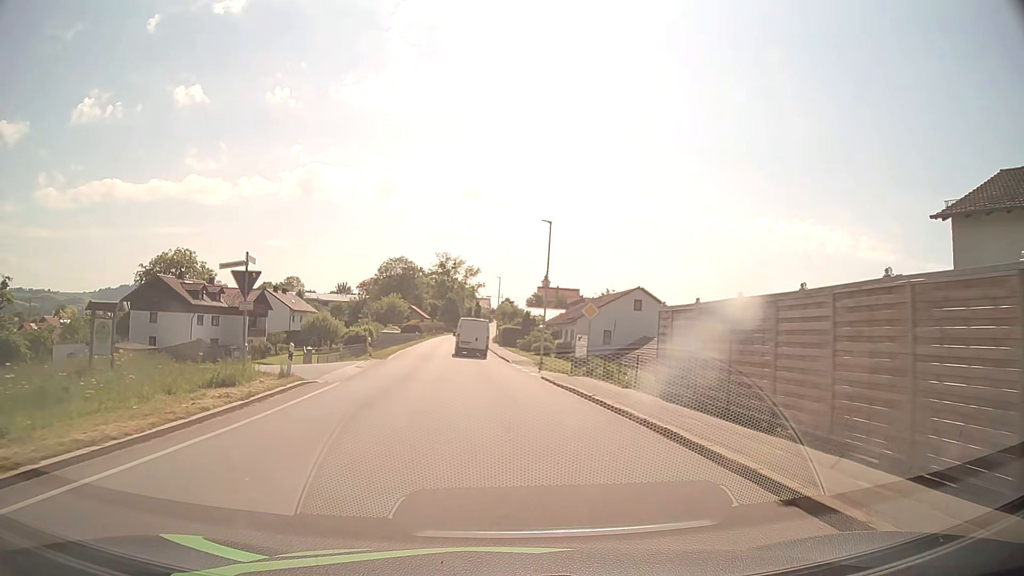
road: secondary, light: Day
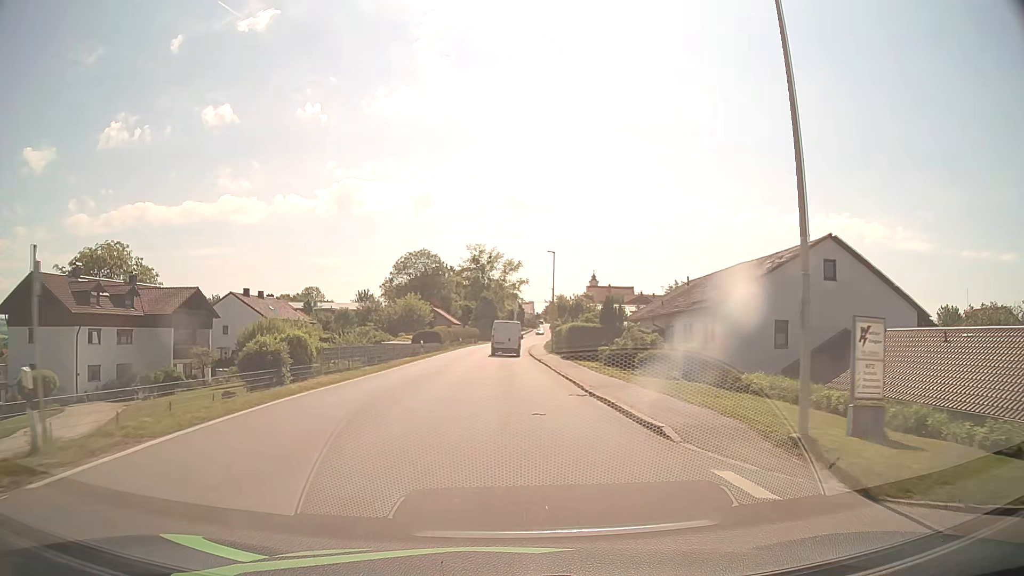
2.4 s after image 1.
(-1.3, +30.2) m; -4°
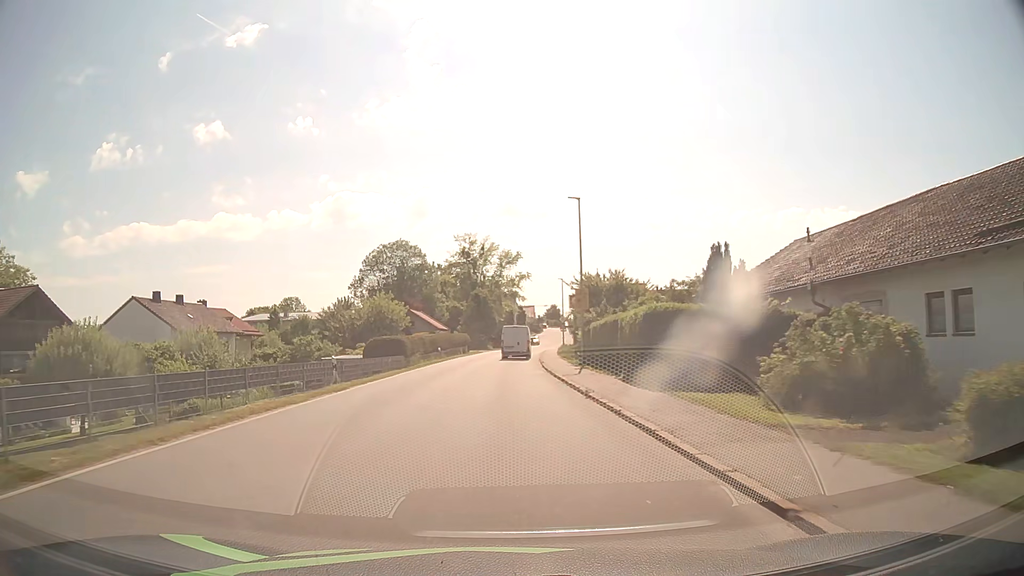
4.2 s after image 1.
(0.0, +22.6) m; 0°
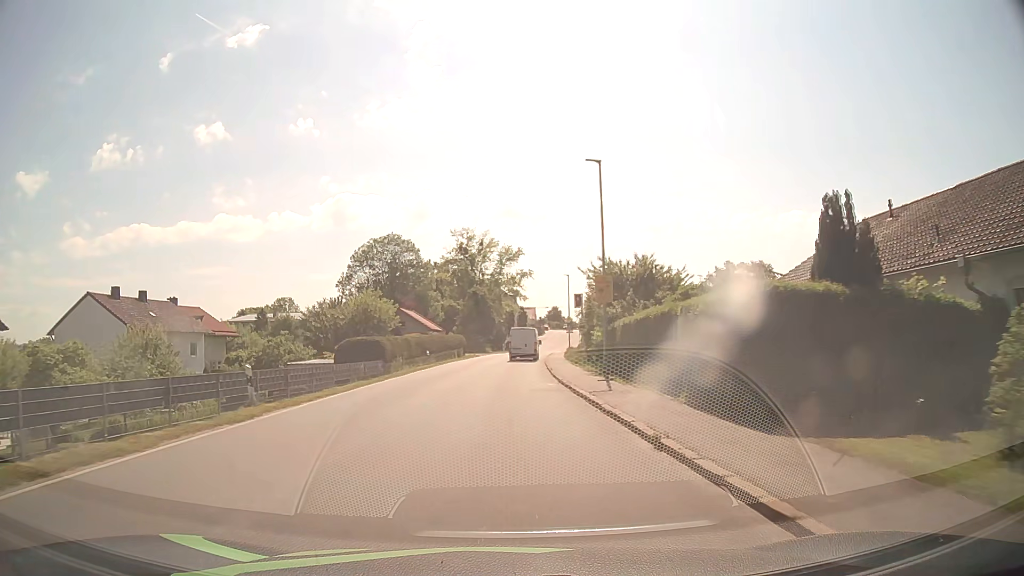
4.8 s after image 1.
(0.0, +7.5) m; 0°
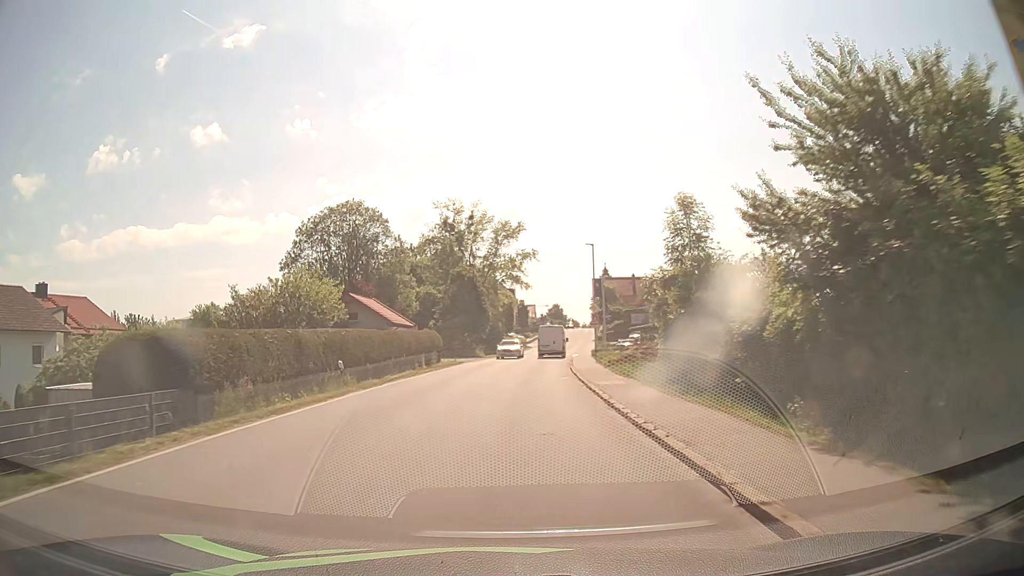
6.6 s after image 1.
(0.0, +22.6) m; 0°
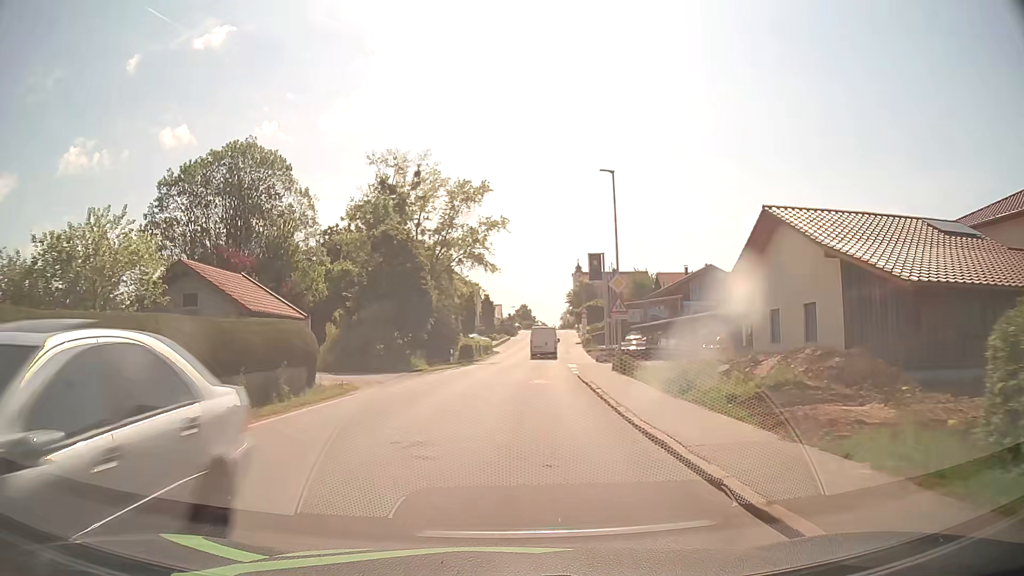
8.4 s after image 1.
(+0.5, +22.6) m; +3°
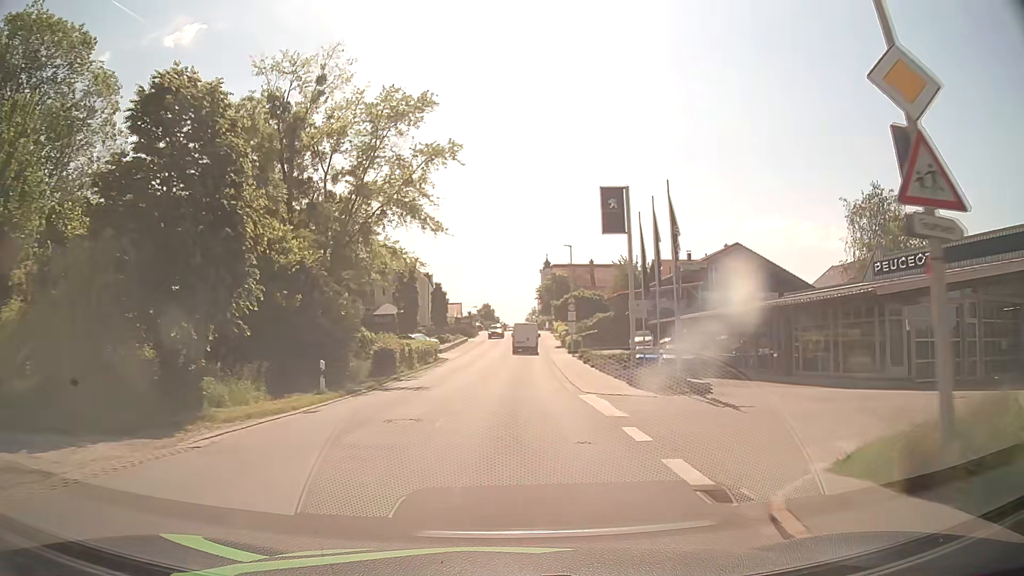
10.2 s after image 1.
(+0.5, +22.6) m; +3°
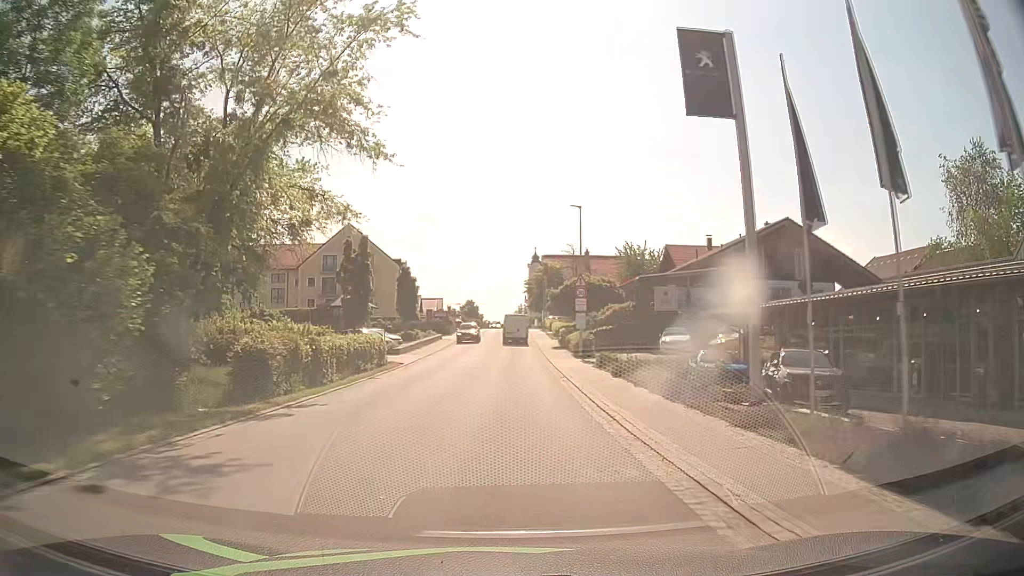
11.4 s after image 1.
(+0.1, +15.1) m; +2°
(0, +10) (0, +20) (0, +30) (0, +40) (0, +50) (0, +60) (+1, +70) (+1, +80) (+1, +90) (0, +100) m
